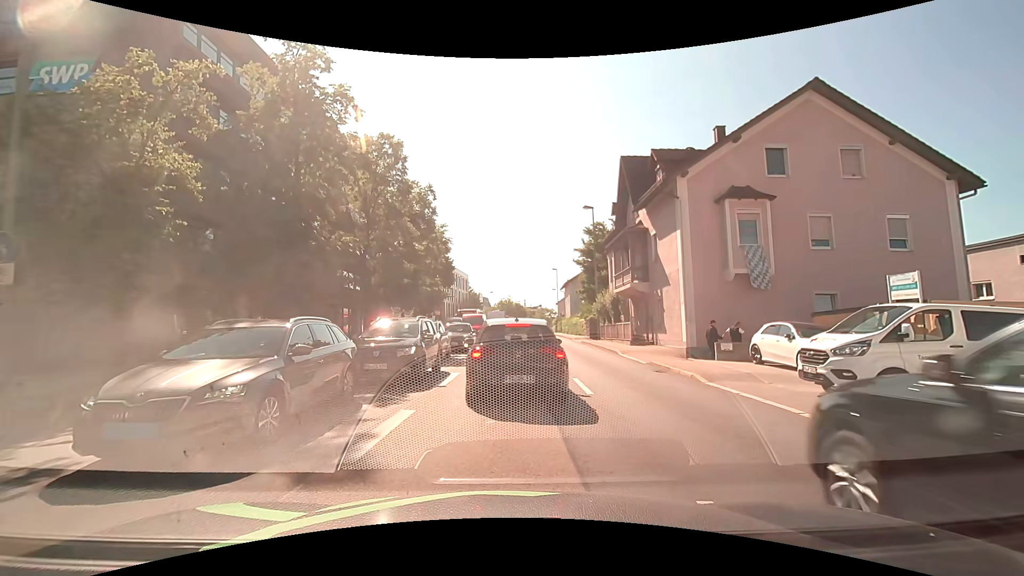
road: primary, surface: asphalt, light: Day
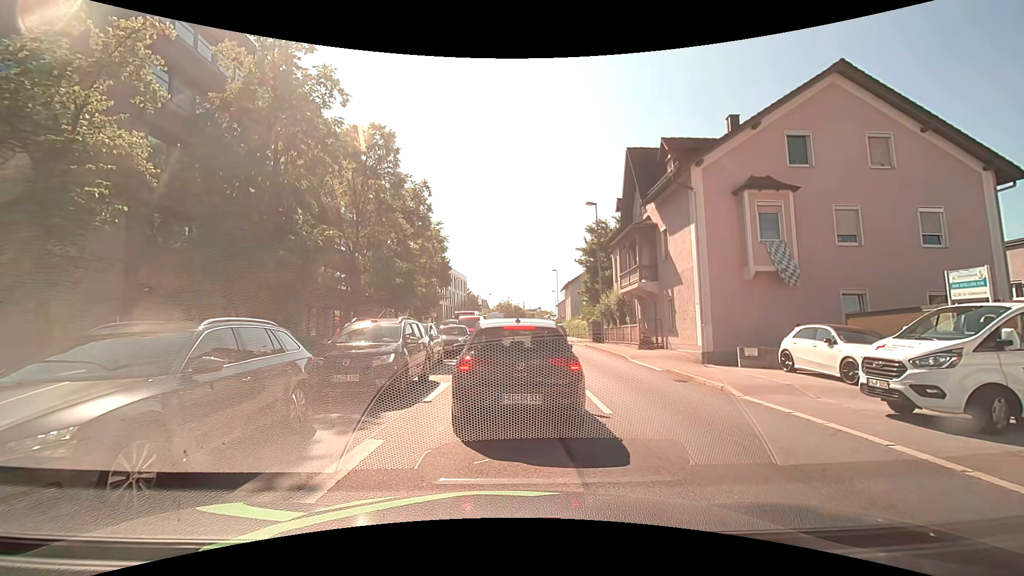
(0.0, +1.8) m; 0°
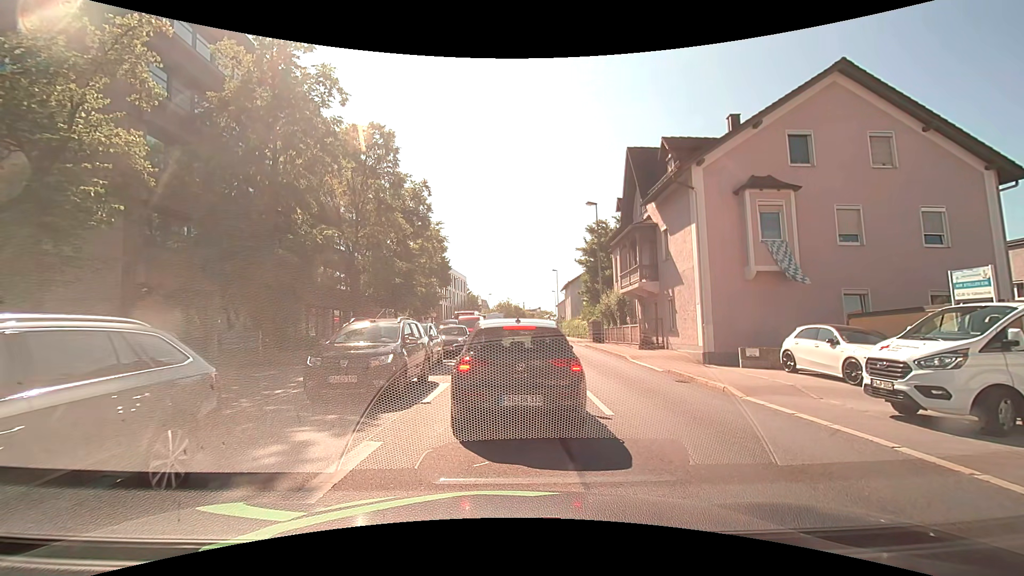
(0.0, +0.2) m; 0°
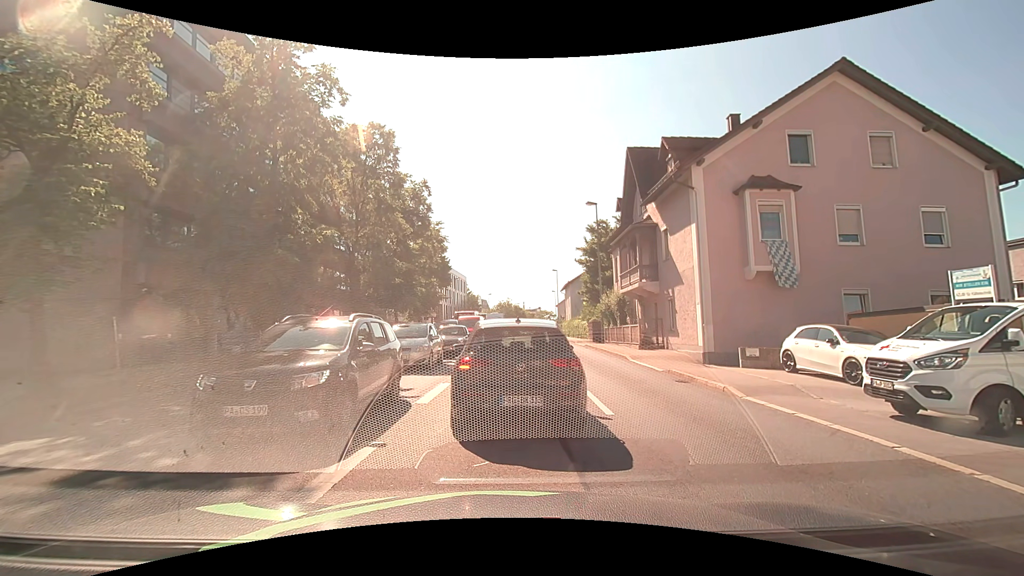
(0.0, 0.0) m; 0°
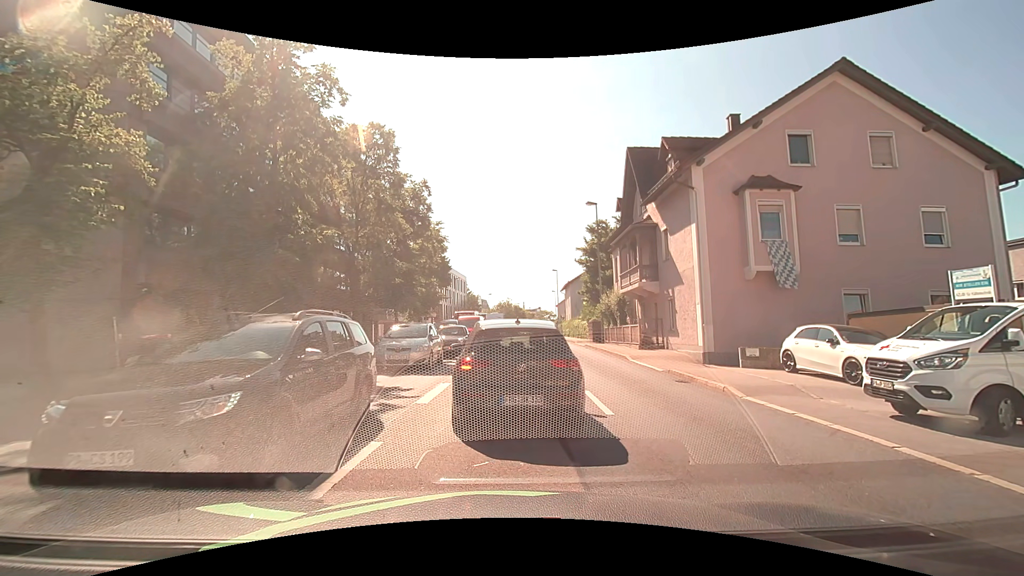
(0.0, 0.0) m; 0°
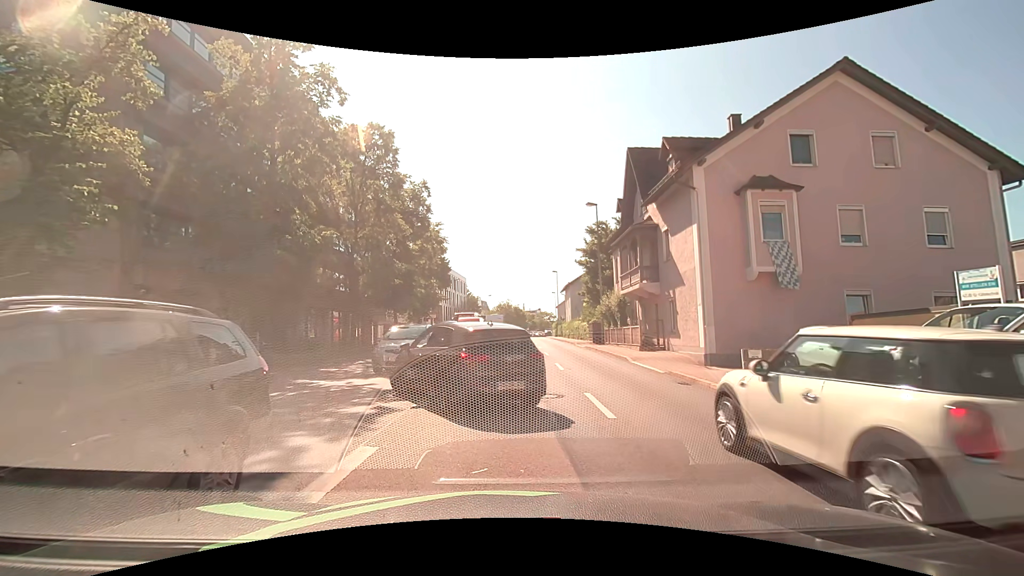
(0.0, +0.2) m; 0°
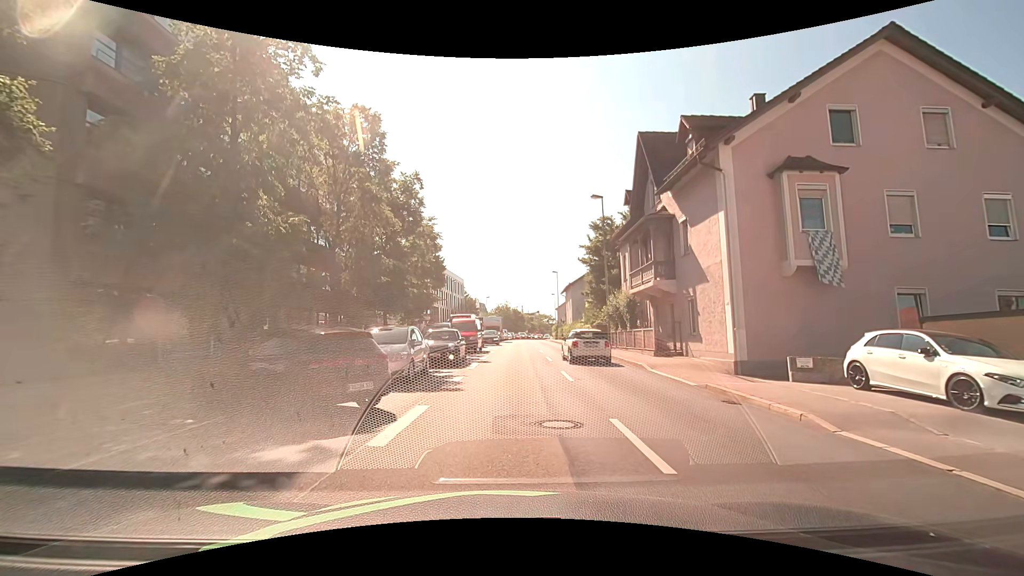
(0.0, +3.0) m; 0°
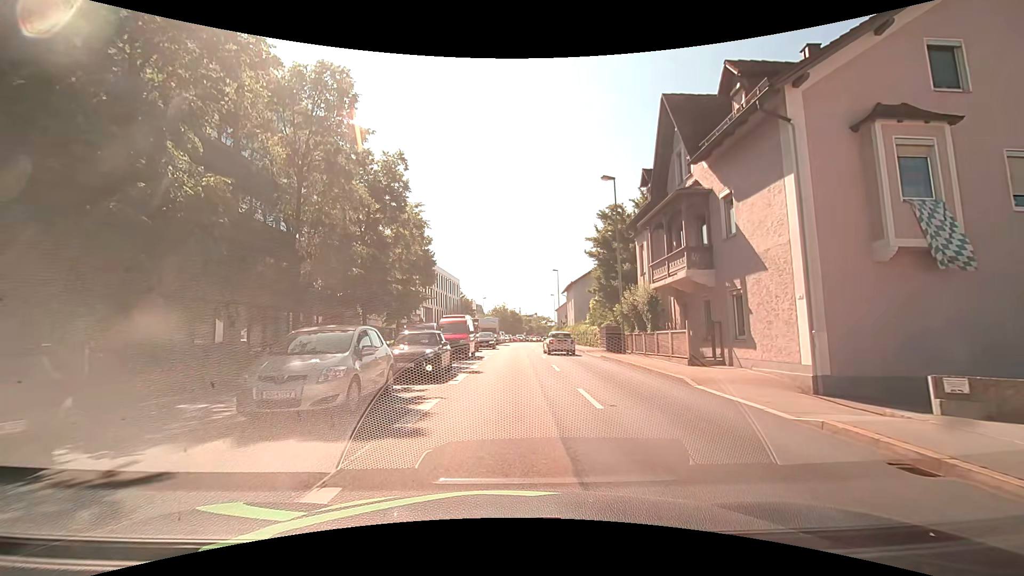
(0.0, +4.9) m; 0°
(0, +10) (0, +20) (0, +30) (+1, +40) (+1, +50) (+1, +60) (+1, +70) (+1, +80) (+2, +90) (+2, +100) m
